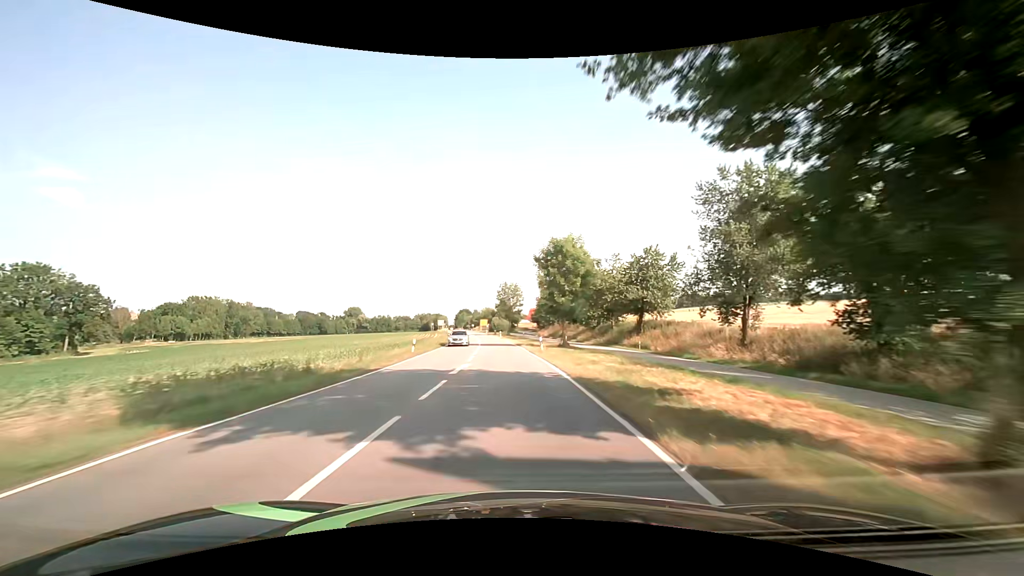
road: secondary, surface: asphalt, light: Day
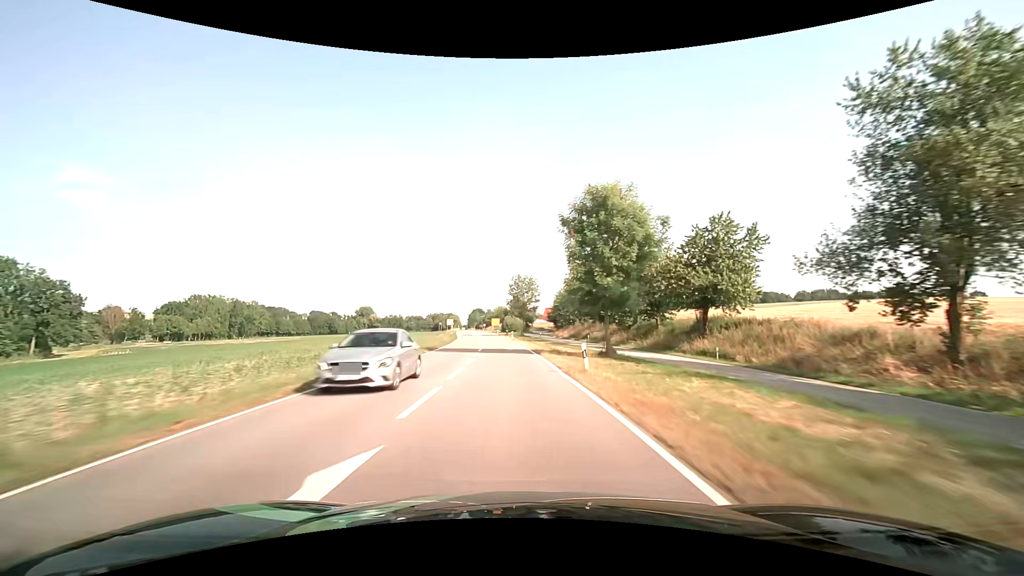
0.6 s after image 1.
(-0.2, +15.2) m; -2°
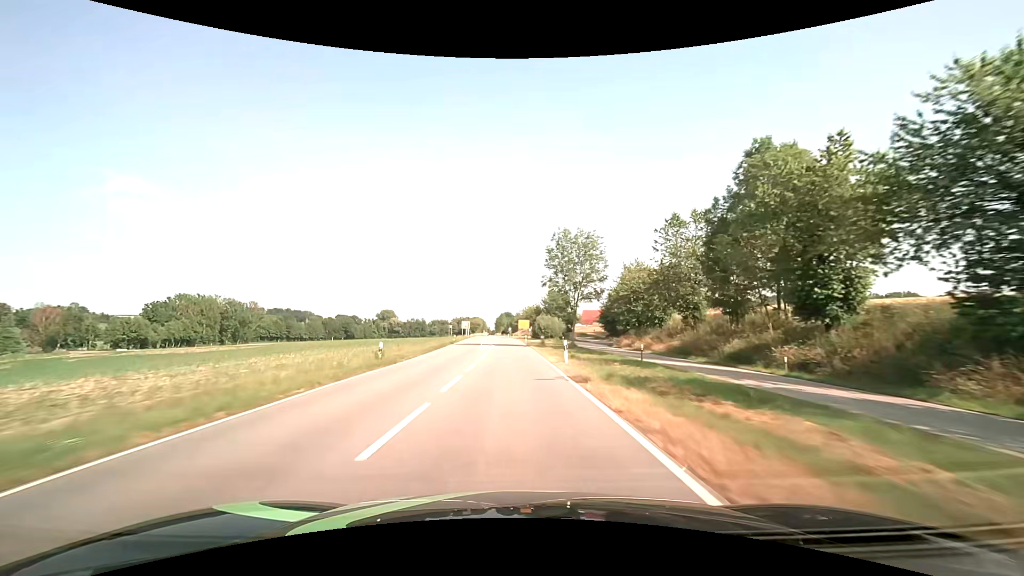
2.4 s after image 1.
(-1.2, +45.7) m; -3°
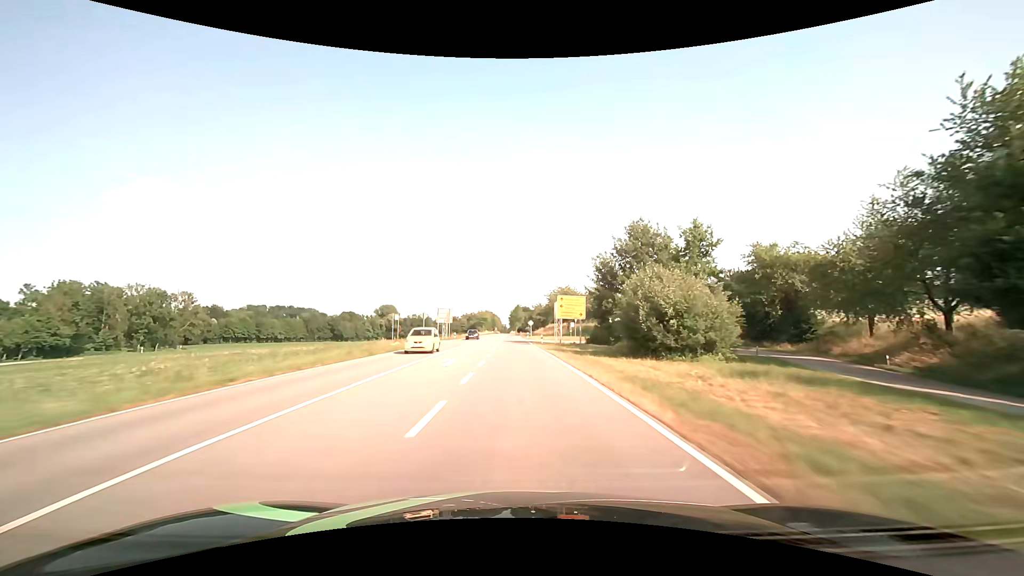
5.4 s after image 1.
(-2.1, +76.7) m; -2°
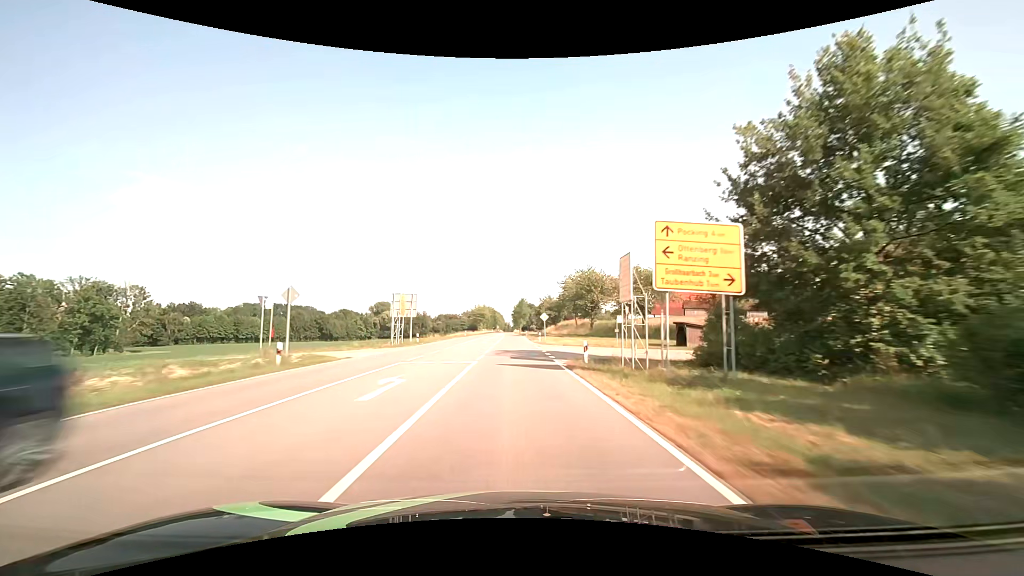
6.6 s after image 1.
(-0.2, +31.1) m; -1°
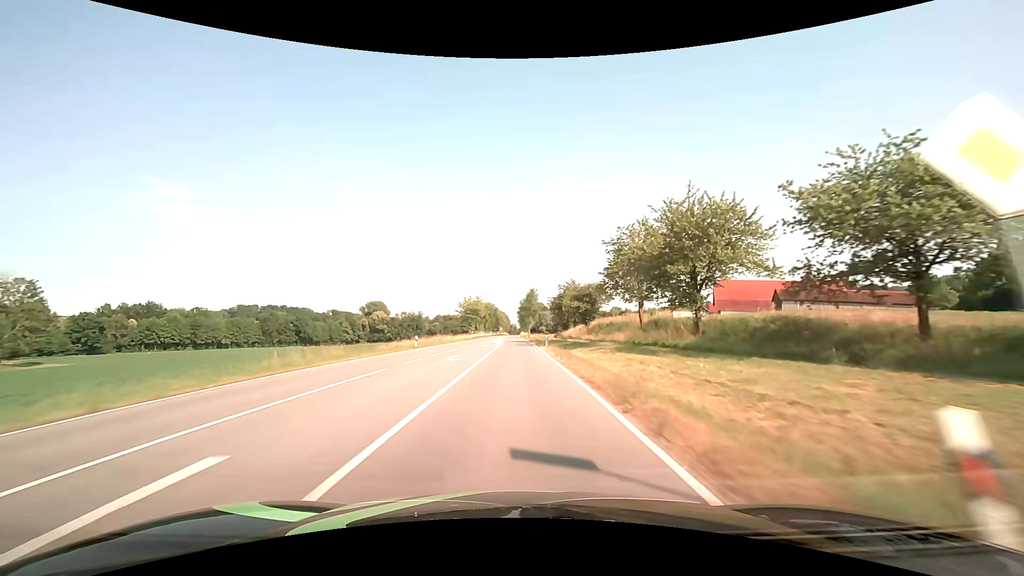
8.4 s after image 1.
(-0.3, +46.8) m; -1°
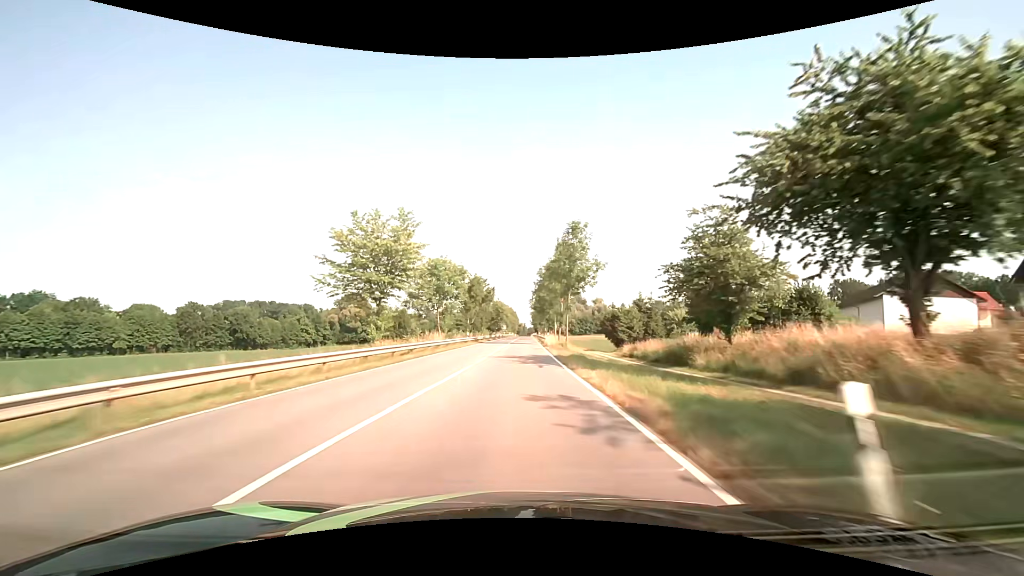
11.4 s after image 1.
(-0.9, +78.2) m; -1°
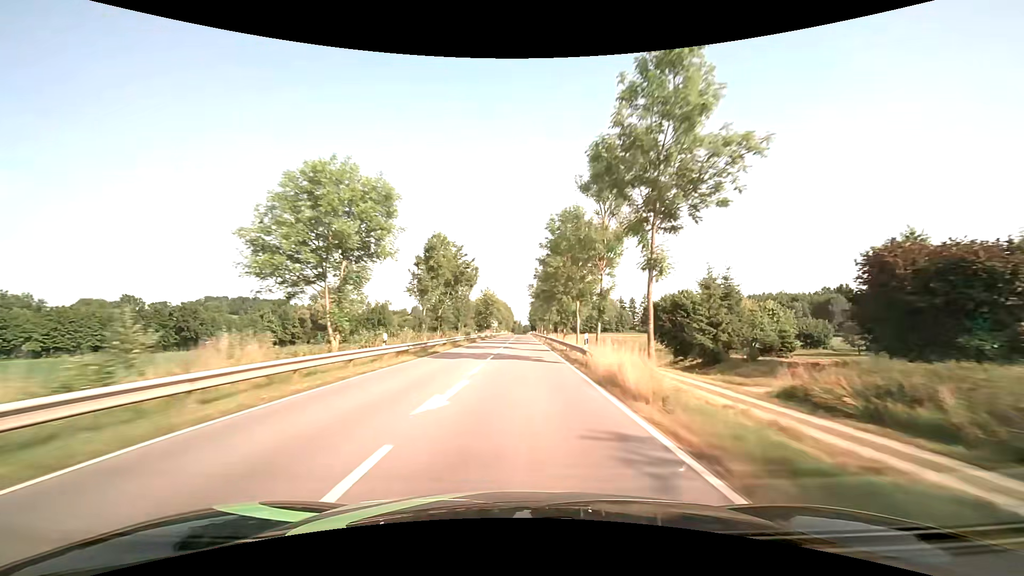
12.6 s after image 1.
(+0.1, +31.4) m; +1°
(0, +10) (0, +20) (0, +30) (0, +40) (0, +50) (0, +60) (+1, +70) (+1, +80) (+1, +90) (+1, +100) m
